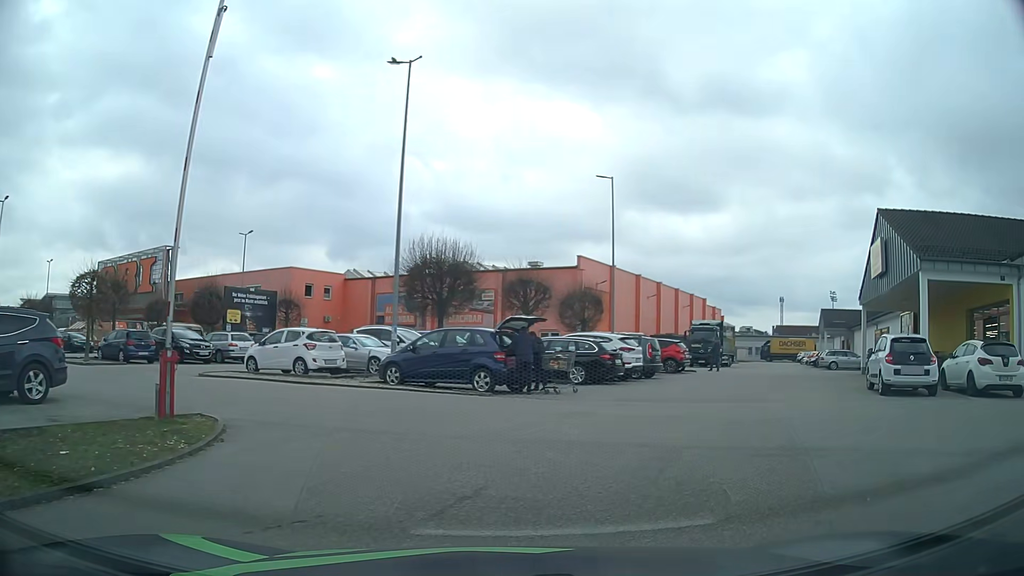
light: Day
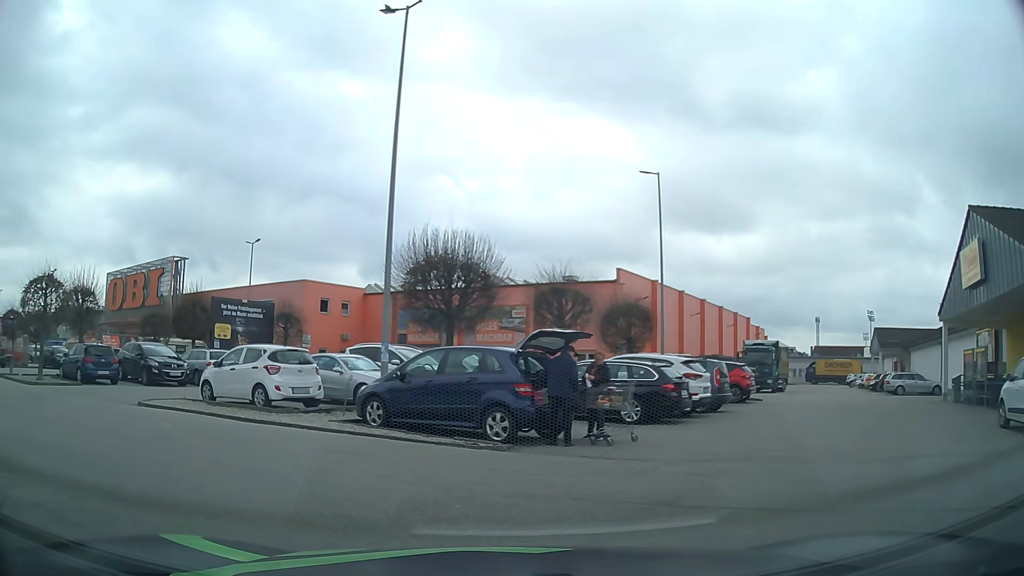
(+0.4, +5.4) m; 0°
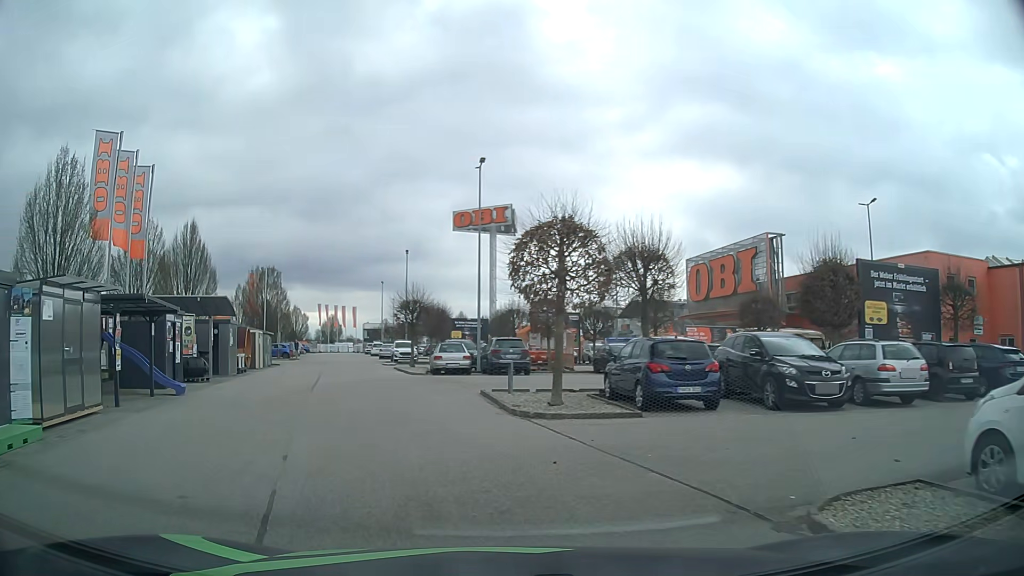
(-5.4, +10.6) m; -51°
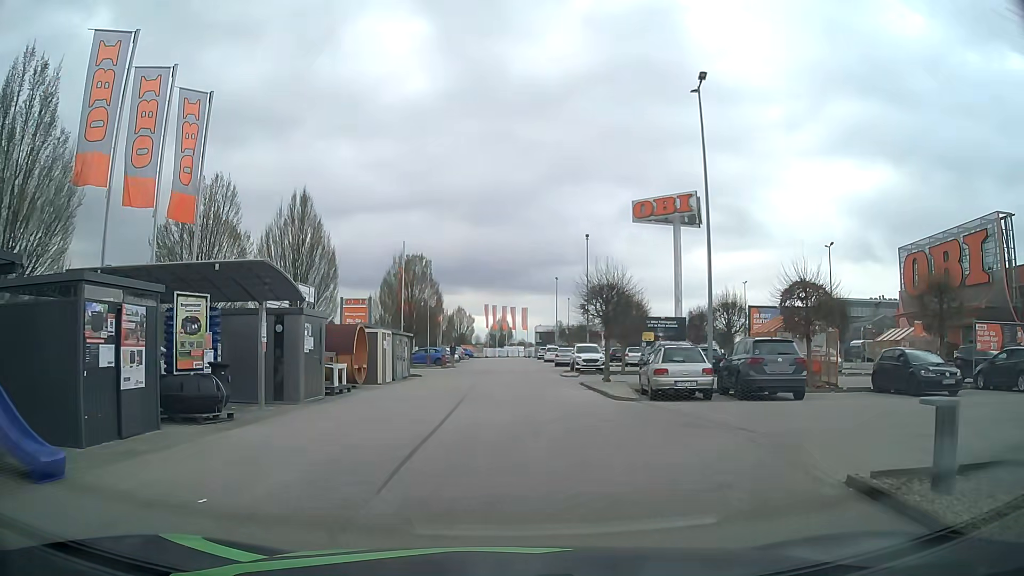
(-2.0, +11.5) m; -15°
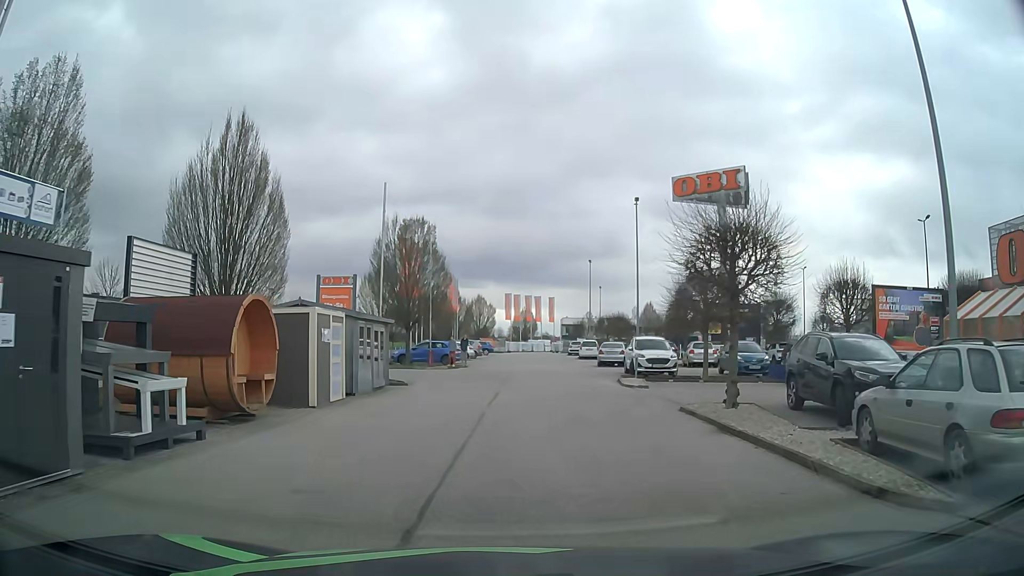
(-0.2, +12.1) m; -2°
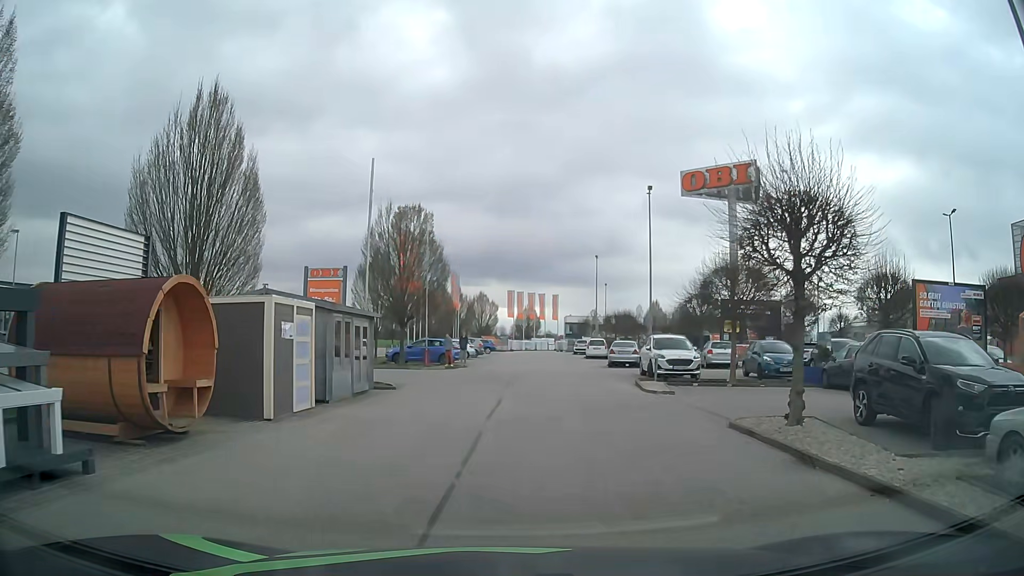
(0.0, +3.0) m; 0°
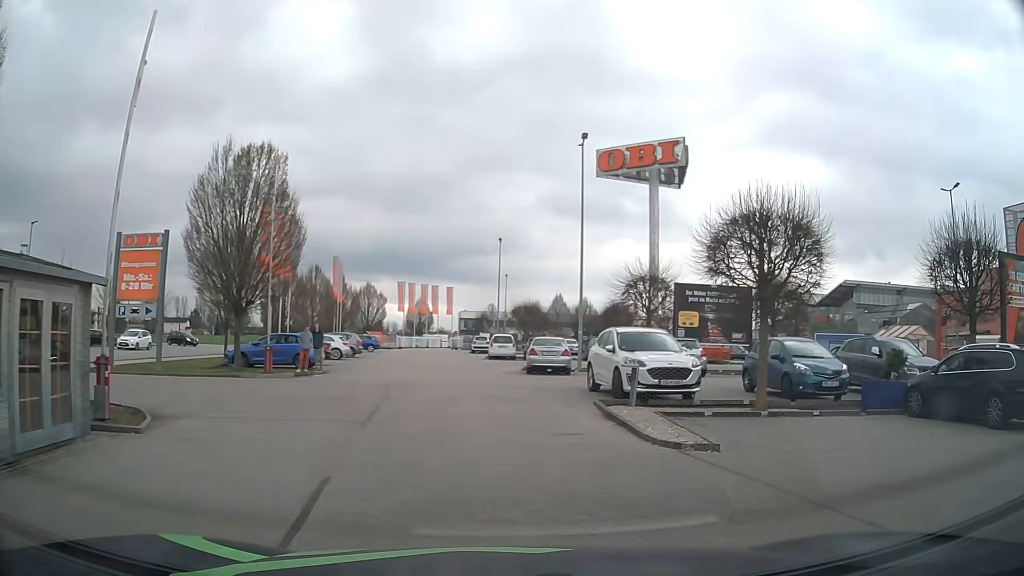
(+0.3, +10.2) m; +7°
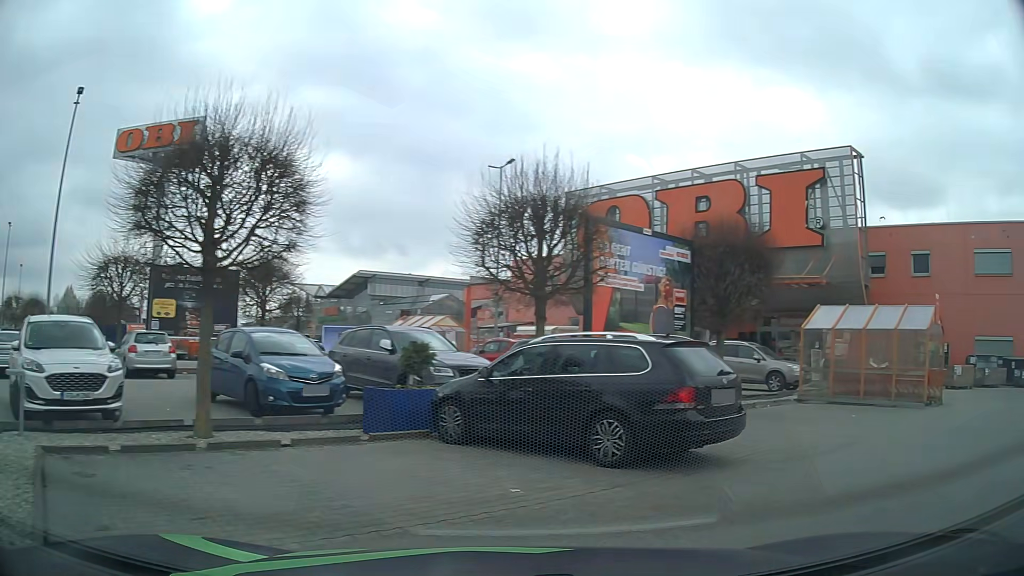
(+1.5, +4.7) m; +41°
